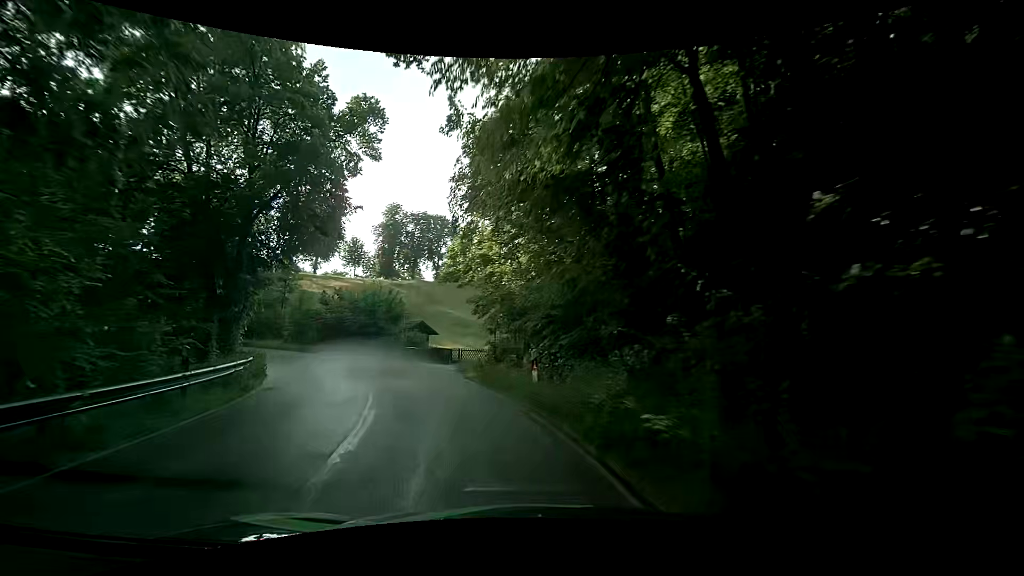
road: tertiary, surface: asphalt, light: Day
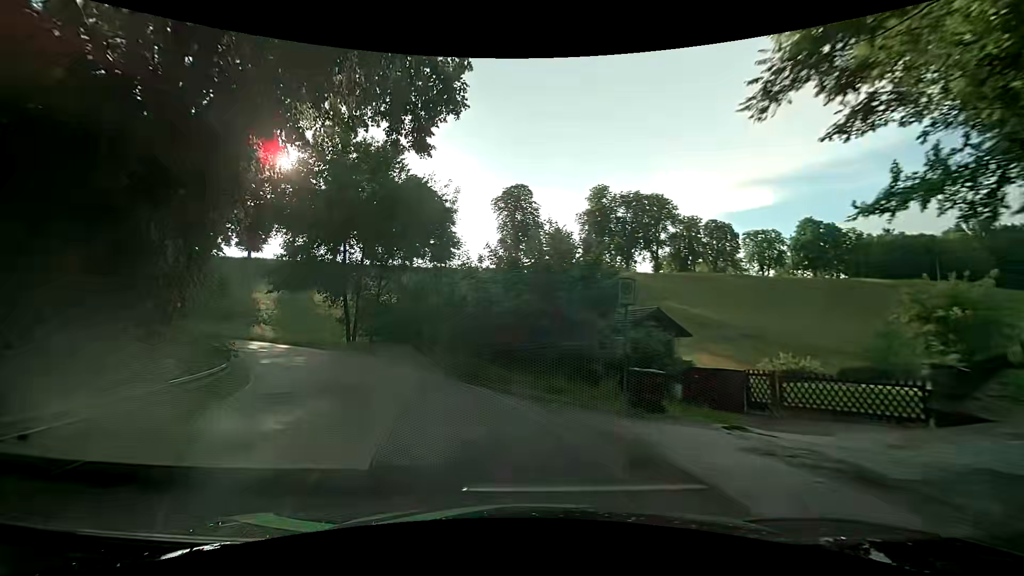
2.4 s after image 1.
(-4.4, +20.7) m; -24°
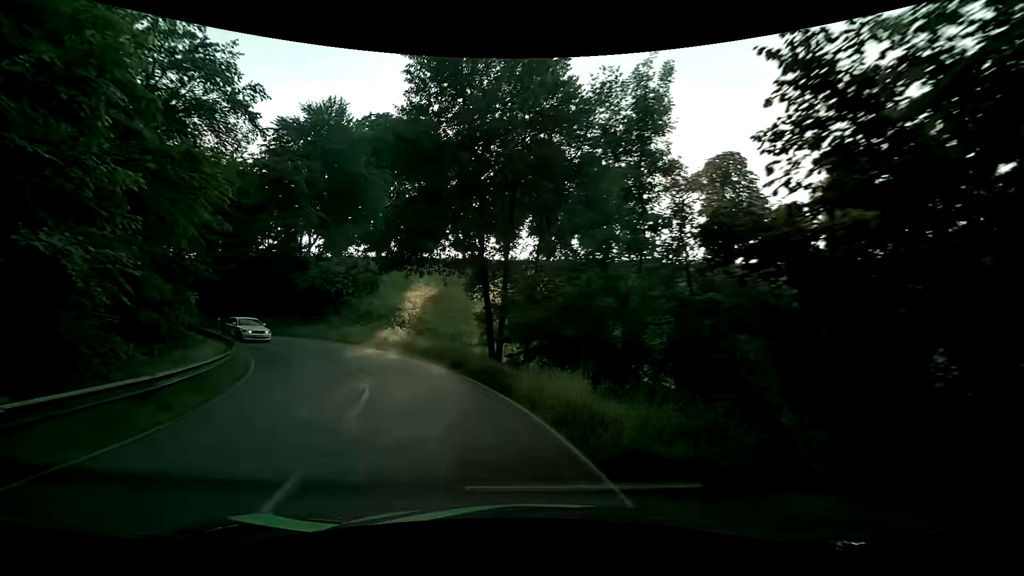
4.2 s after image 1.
(-2.8, +15.7) m; -20°
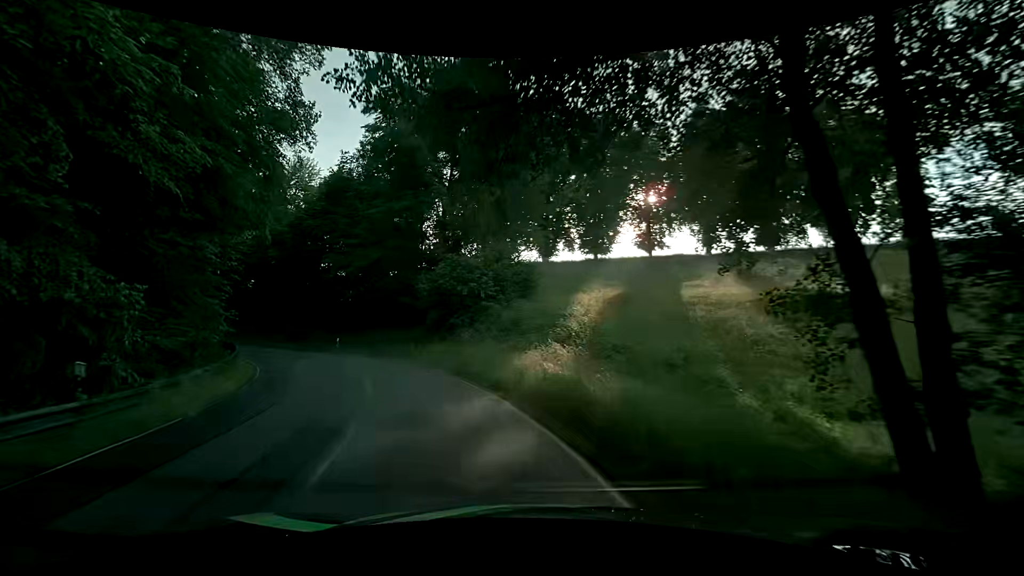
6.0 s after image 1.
(-3.2, +15.7) m; -22°
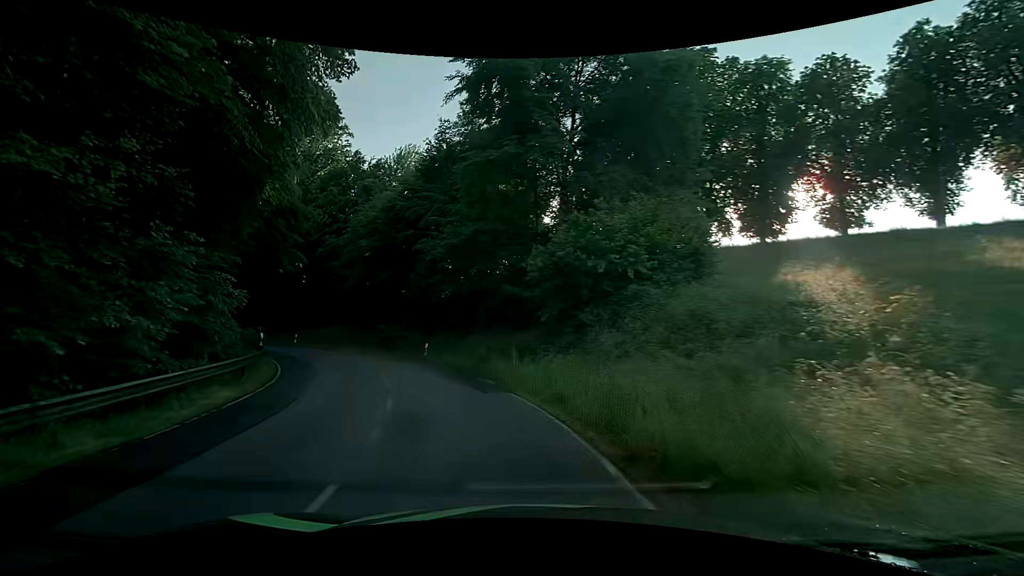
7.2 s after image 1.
(-1.2, +10.4) m; -14°
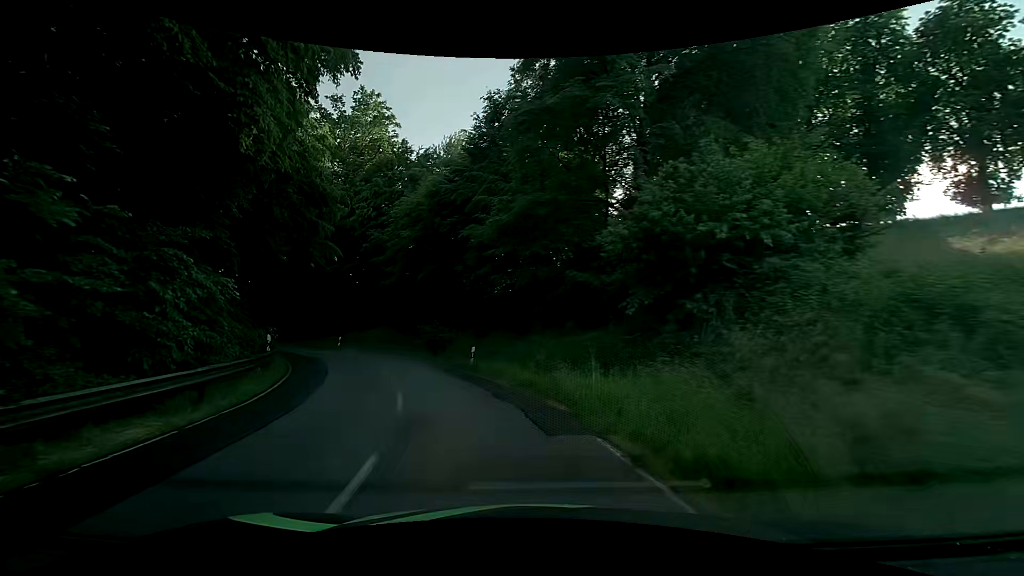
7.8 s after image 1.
(-0.3, +5.2) m; -6°
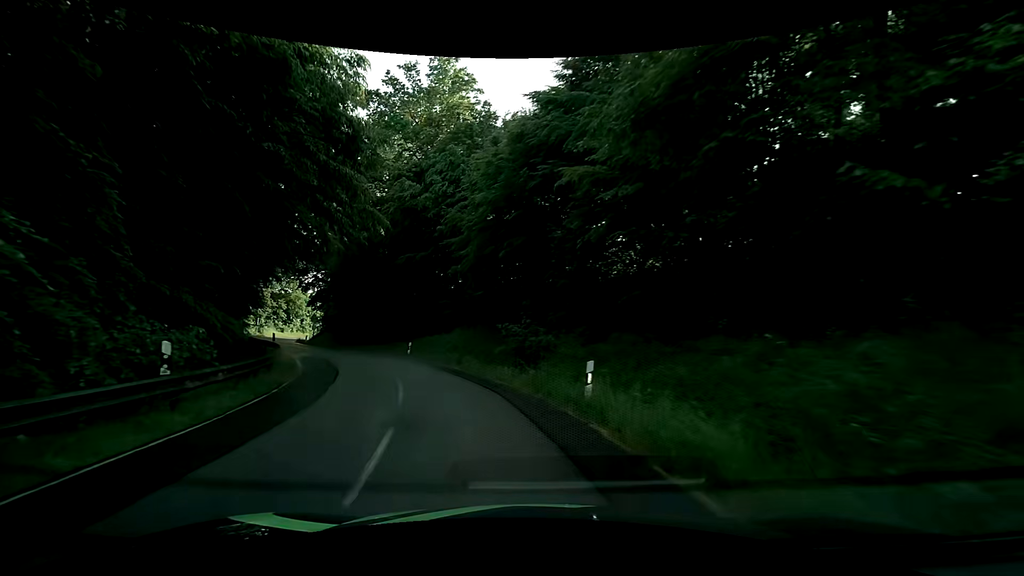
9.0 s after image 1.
(-1.2, +10.2) m; -11°
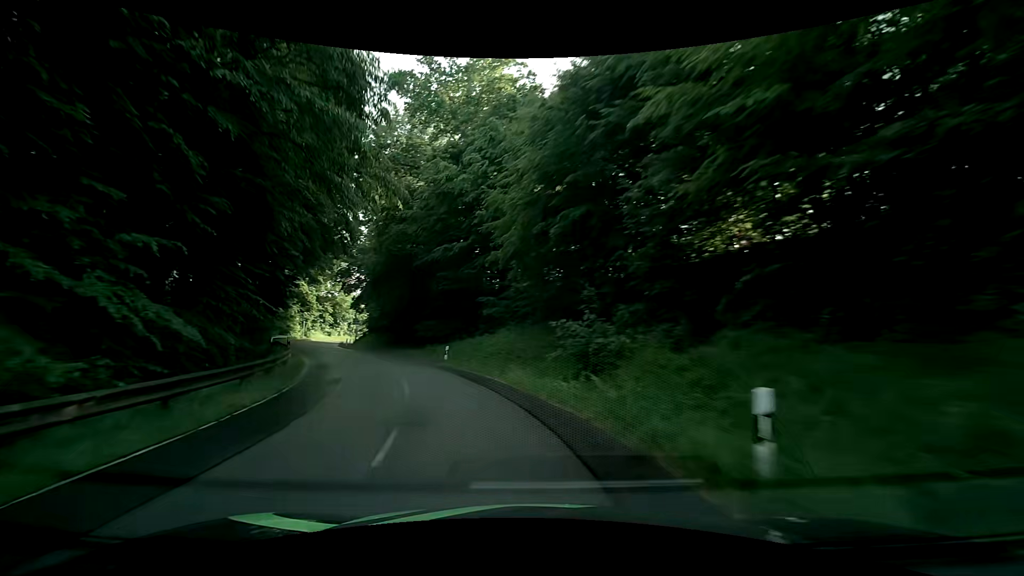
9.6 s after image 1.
(-0.4, +5.1) m; -7°
(-1, +10) (-3, +20) (-7, +29) (-12, +38) (-17, +46) (-22, +55) (-26, +64) (-29, +73) (-30, +83) (-29, +93) m
